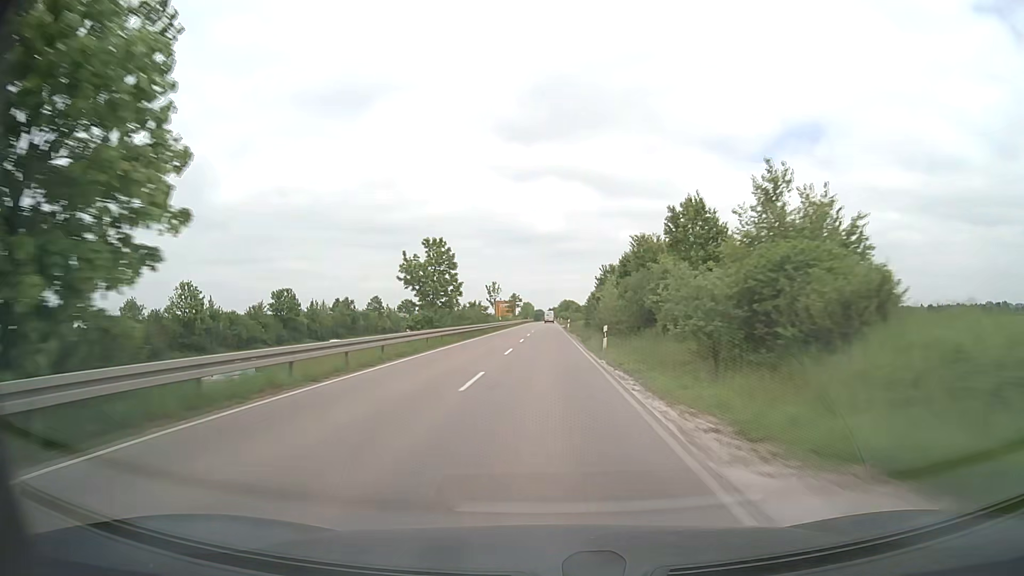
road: secondary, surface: asphalt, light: Day
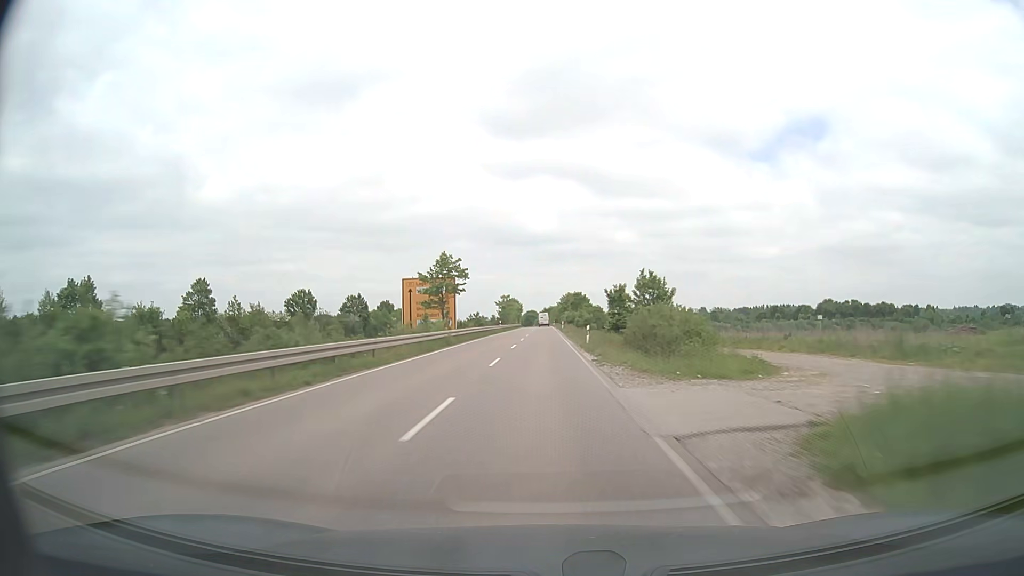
(+0.2, +89.0) m; 0°
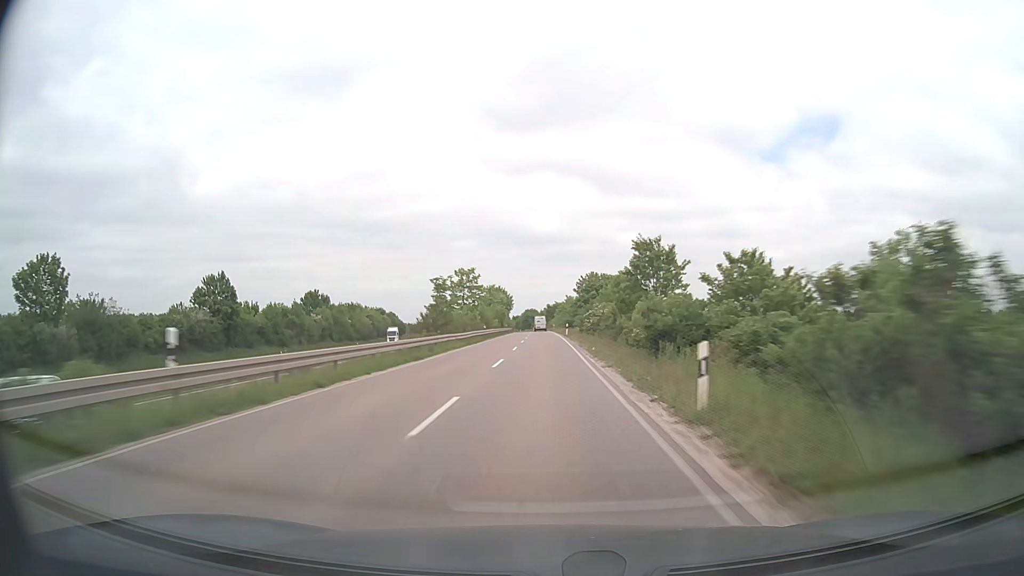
(-0.1, +72.2) m; 0°
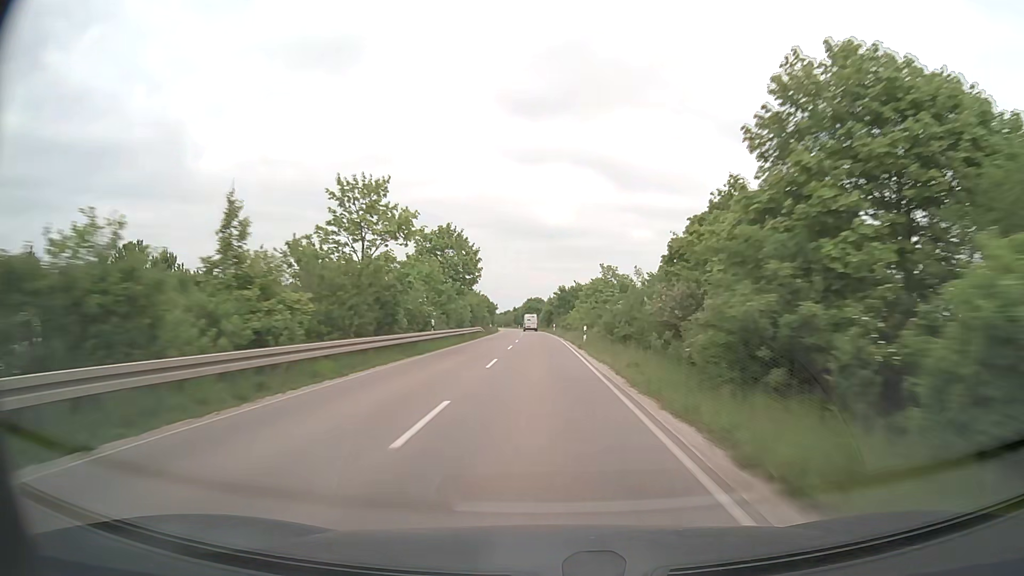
(-0.3, +72.9) m; -1°
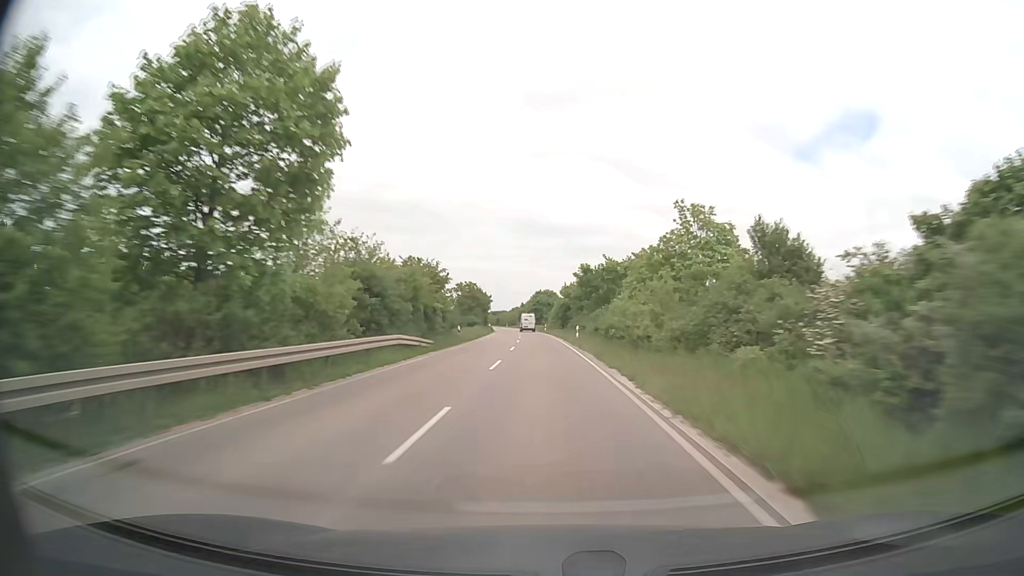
(-0.3, +36.8) m; -1°
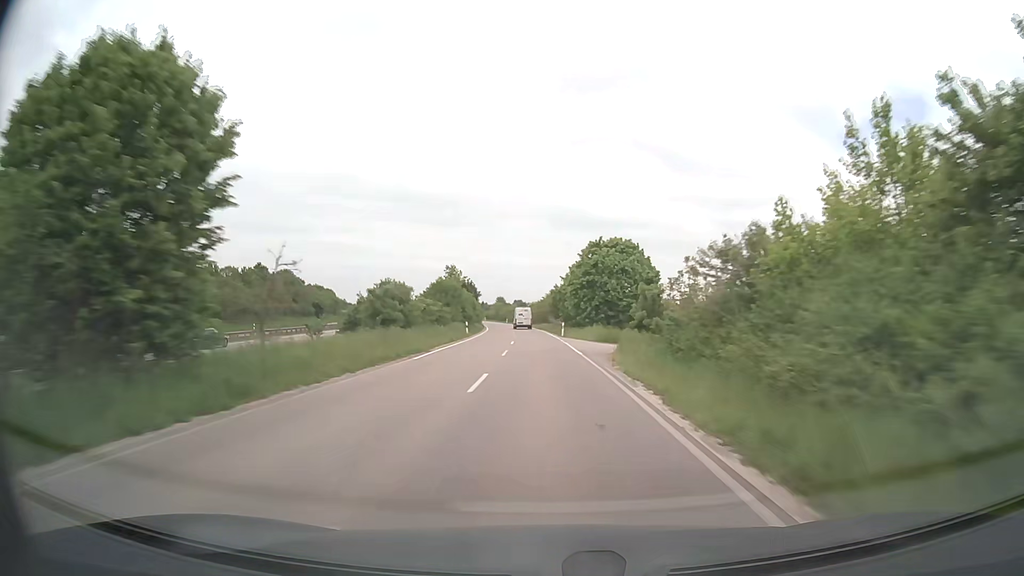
(-2.3, +90.3) m; -3°
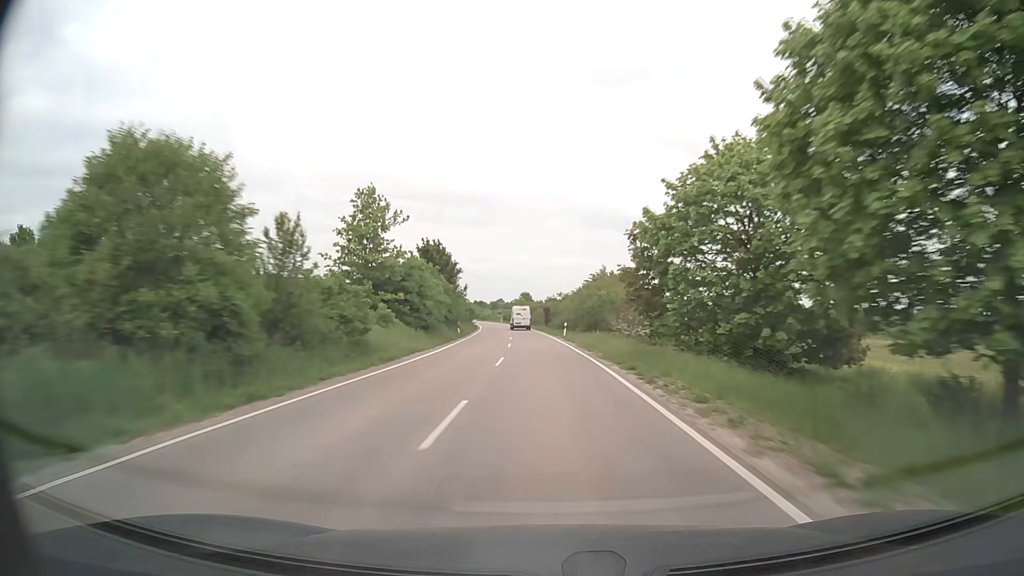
(-1.3, +53.6) m; -3°
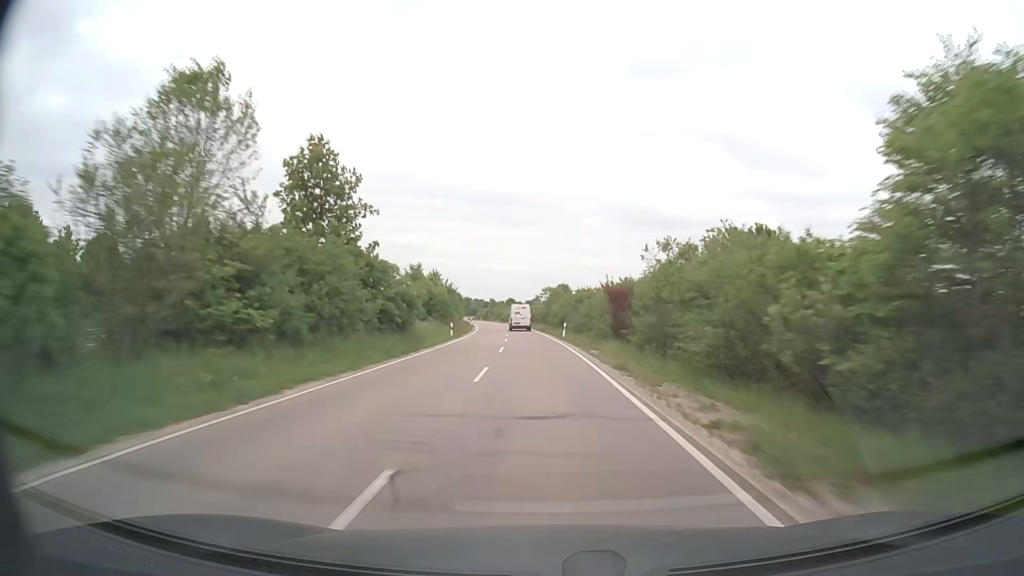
(-1.5, +53.1) m; -3°
(0, +10) (0, +20) (0, +30) (-1, +40) (-1, +50) (-2, +60) (-3, +70) (-4, +80) (-5, +90) (-6, +100) m
